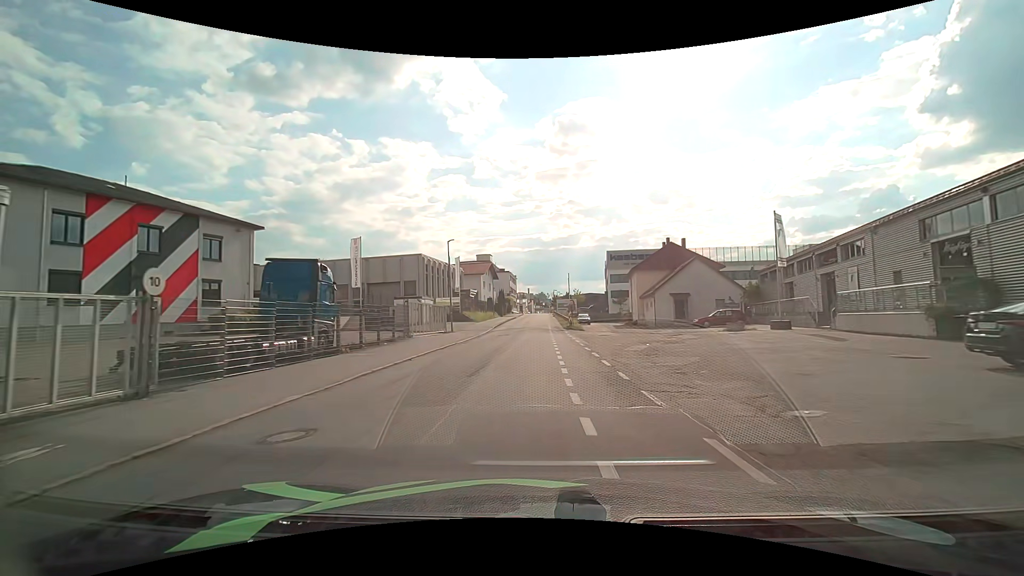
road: residential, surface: asphalt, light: Day
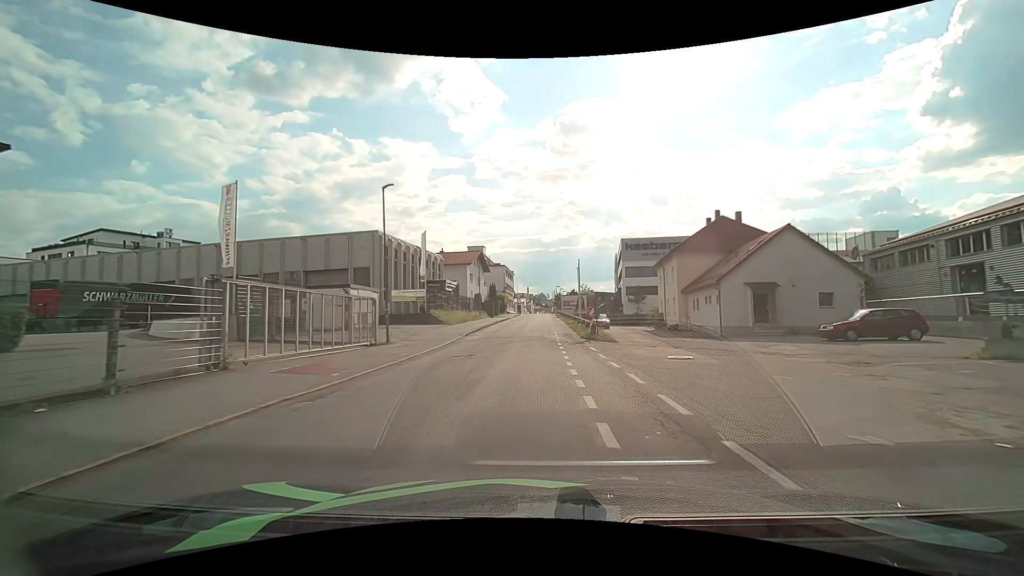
(+0.1, +18.8) m; 0°
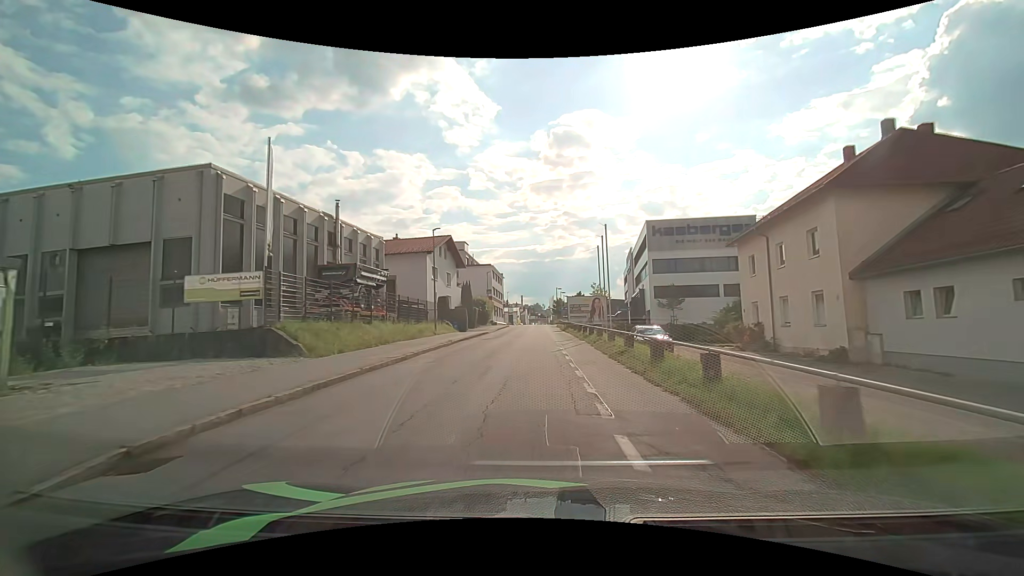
(+0.1, +25.1) m; +1°
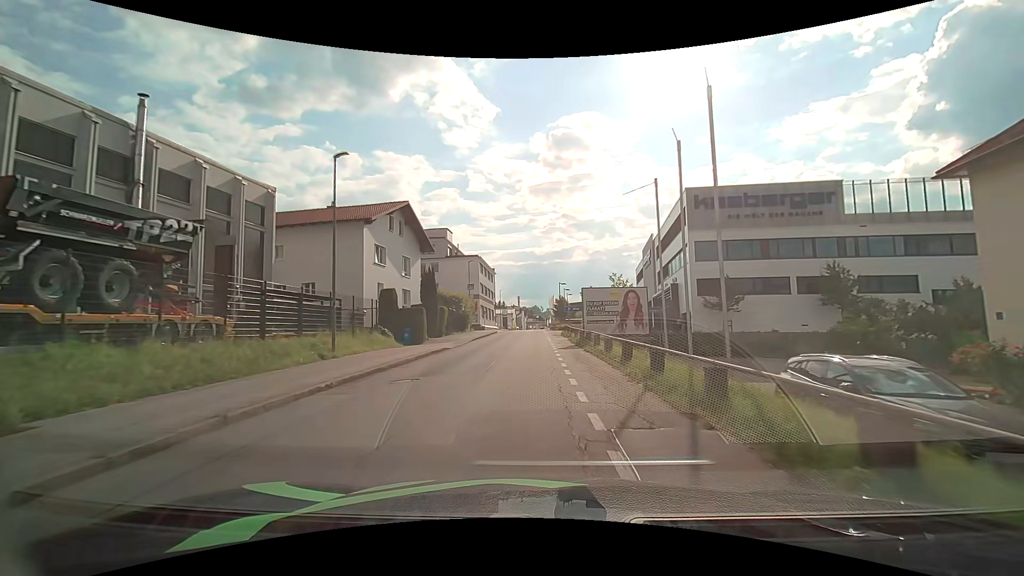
(0.0, +18.4) m; 0°
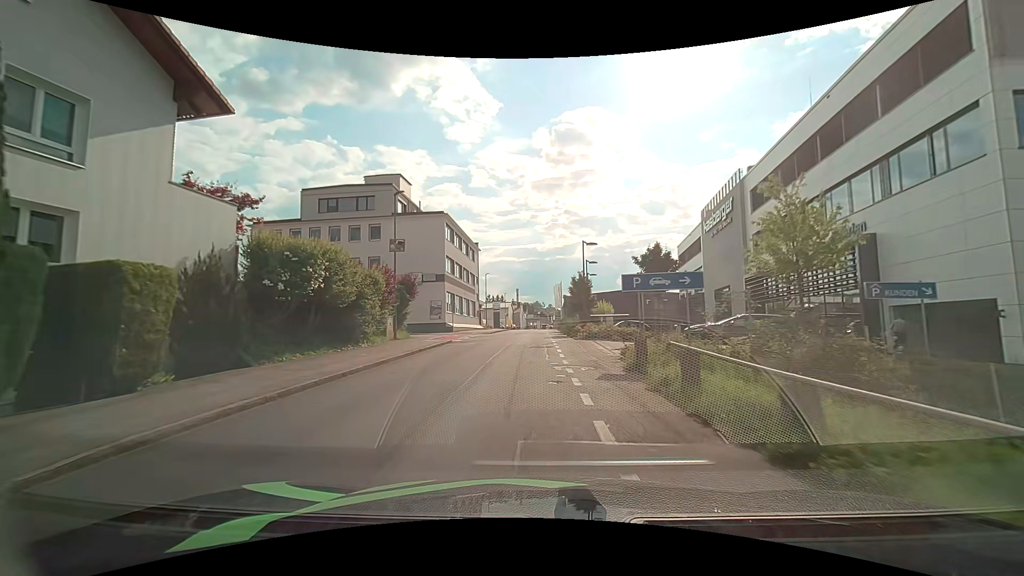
(+0.1, +31.2) m; 0°
(0, +10) (0, +20) (0, +30) (0, +40) (0, +50) (0, +60) (0, +70) (0, +80) (0, +90) (+1, +100) m
